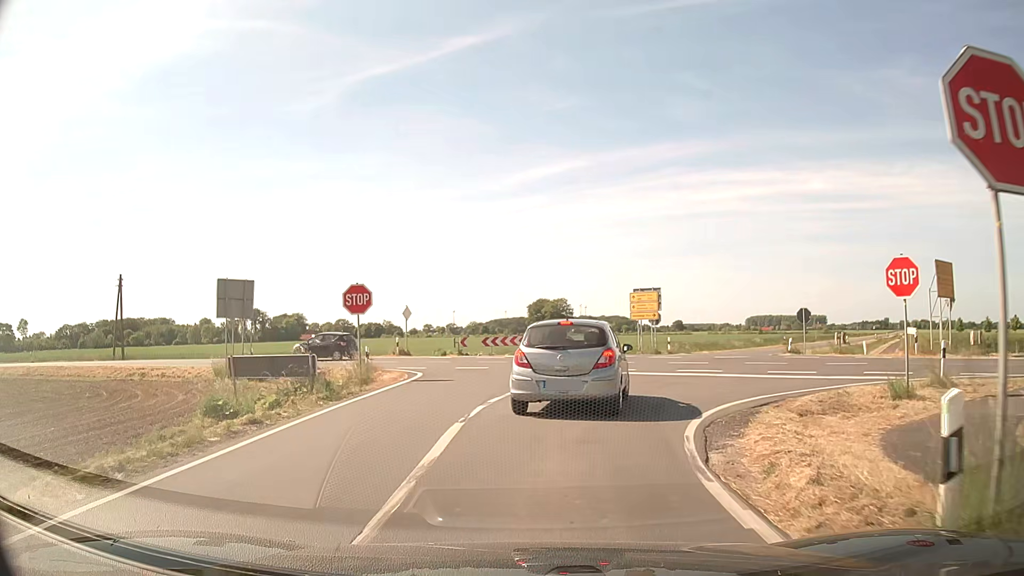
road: secondary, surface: asphalt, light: Day
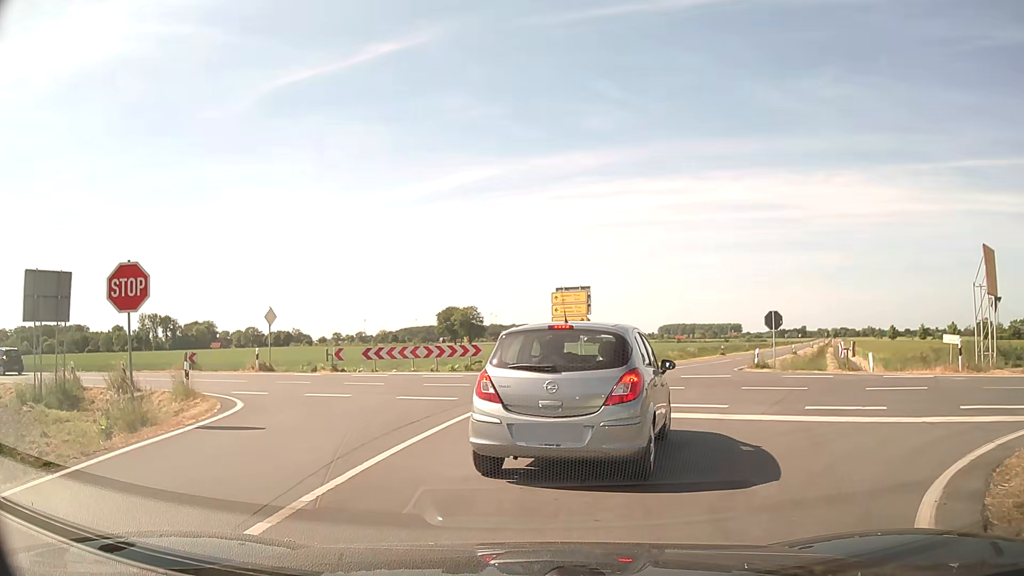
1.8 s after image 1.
(+0.4, +8.0) m; +8°
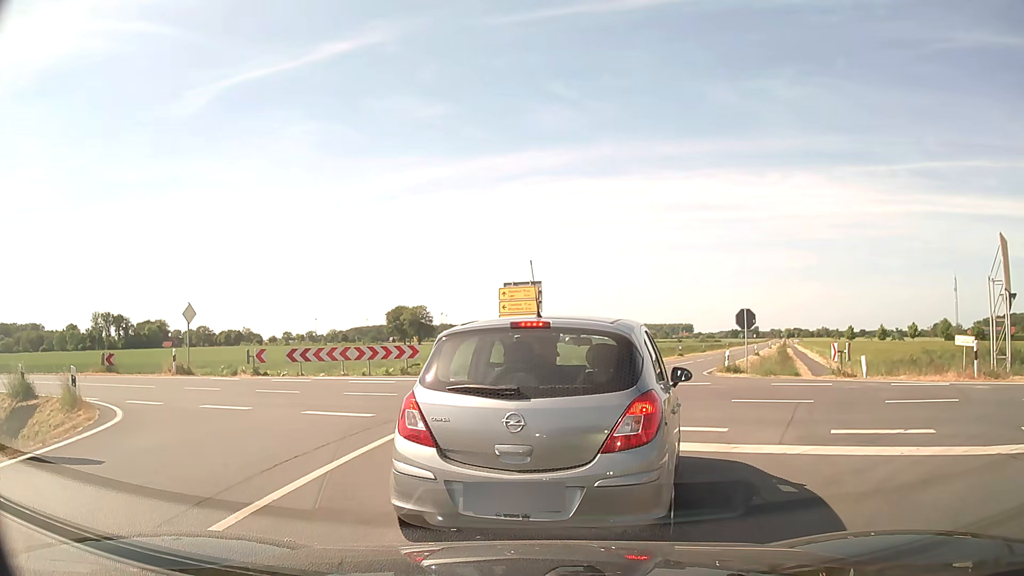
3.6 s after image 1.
(+0.1, +3.0) m; +4°
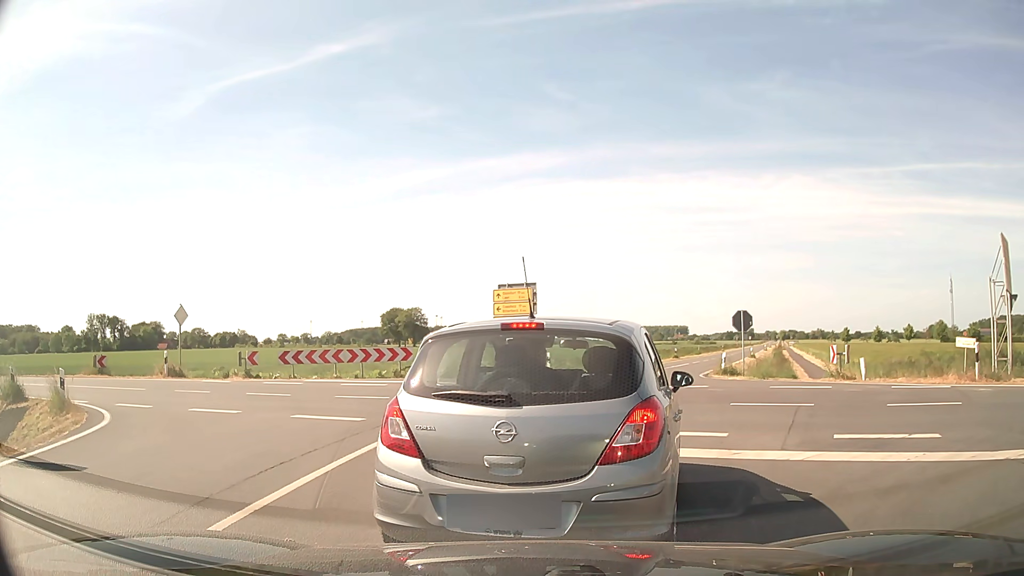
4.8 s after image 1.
(0.0, +0.3) m; 0°
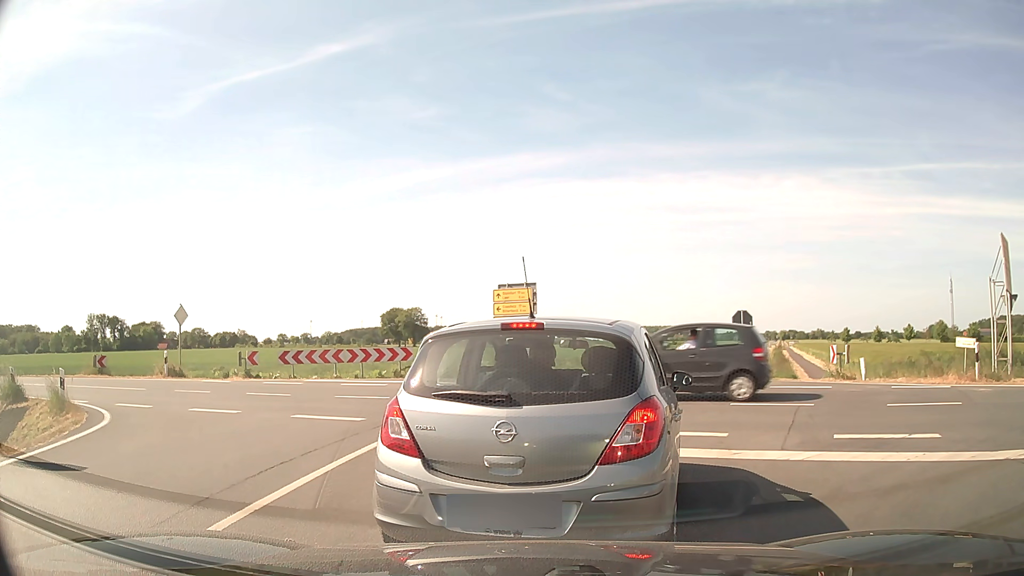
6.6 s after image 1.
(0.0, 0.0) m; 0°
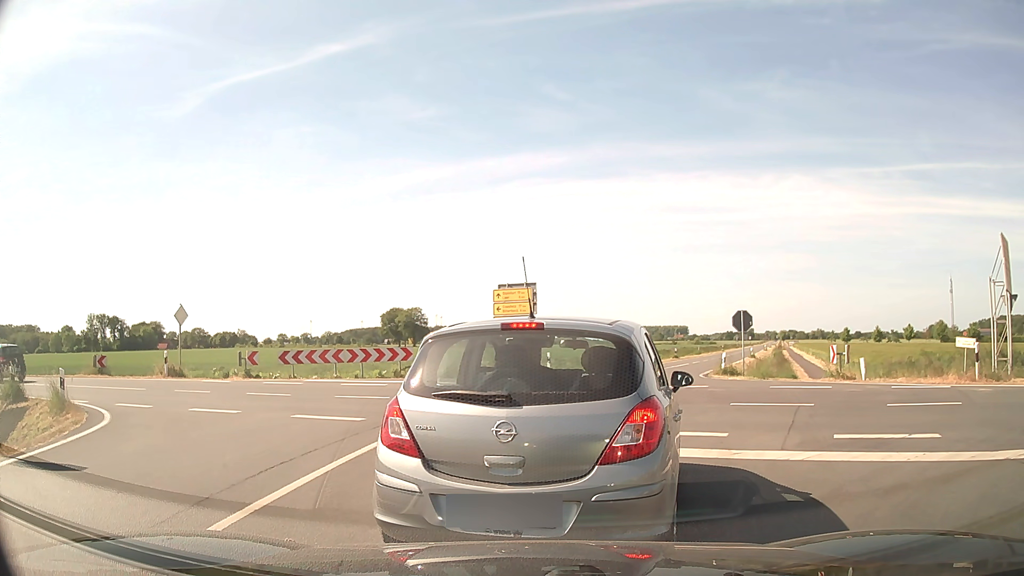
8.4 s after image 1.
(0.0, 0.0) m; 0°
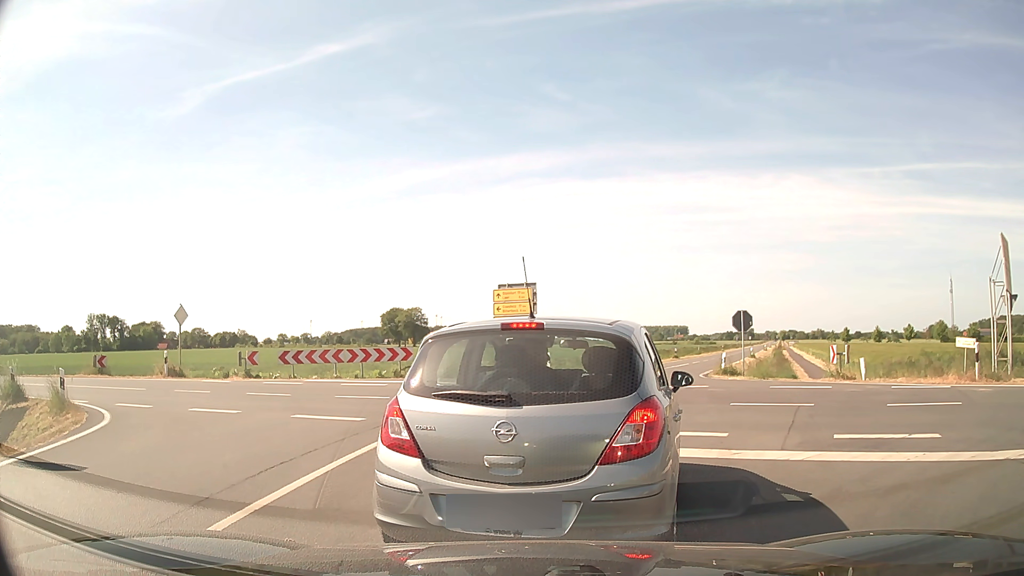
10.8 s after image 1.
(0.0, 0.0) m; 0°
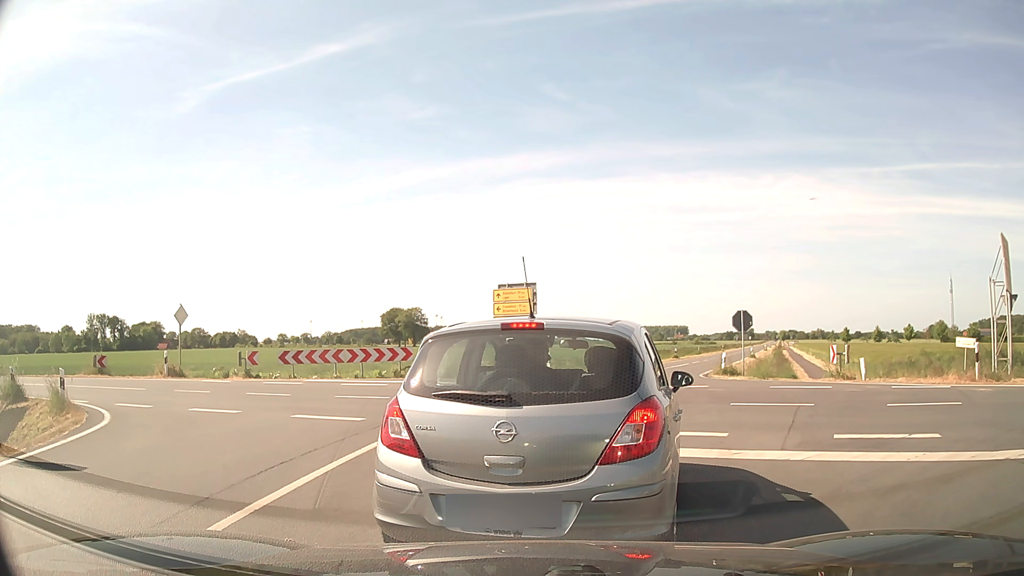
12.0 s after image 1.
(0.0, 0.0) m; 0°
